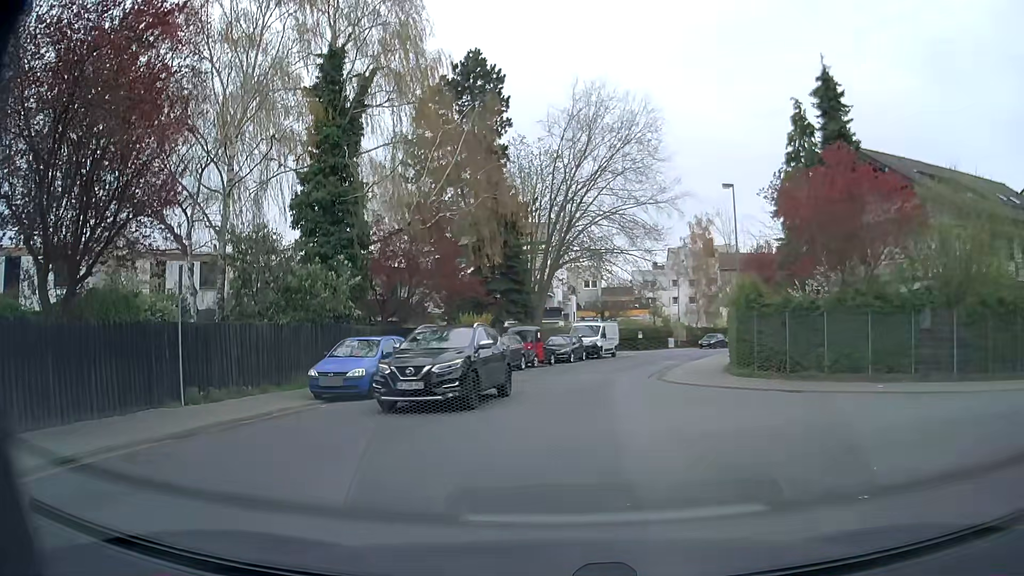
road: residential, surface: asphalt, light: Day
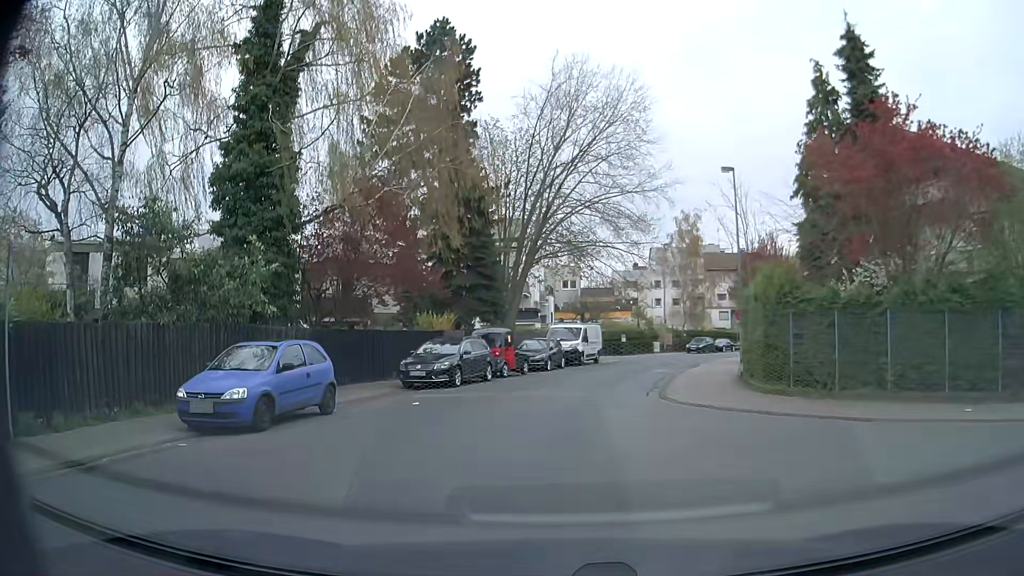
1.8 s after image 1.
(0.0, +5.1) m; +1°
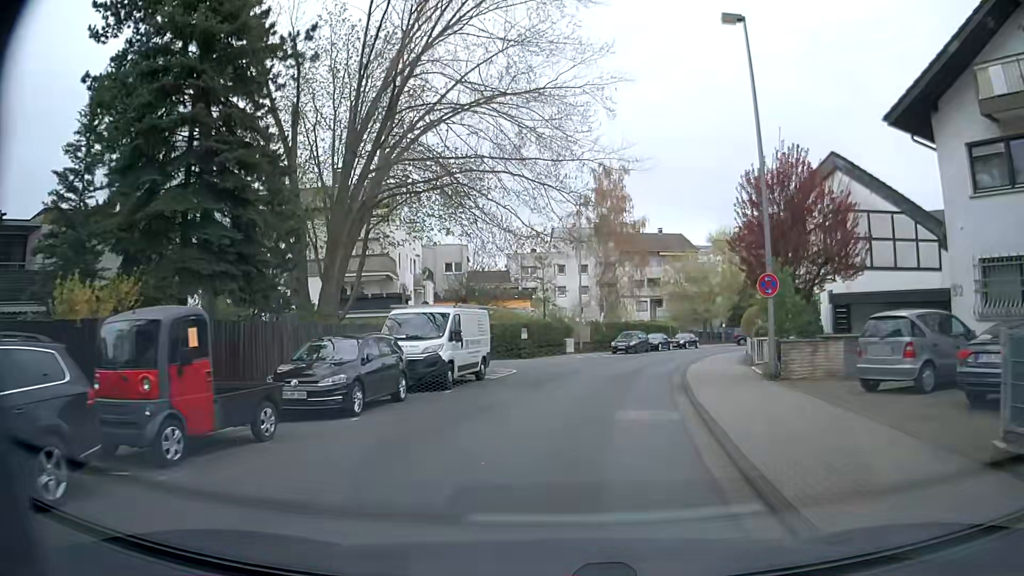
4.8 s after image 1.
(+1.1, +18.1) m; +9°
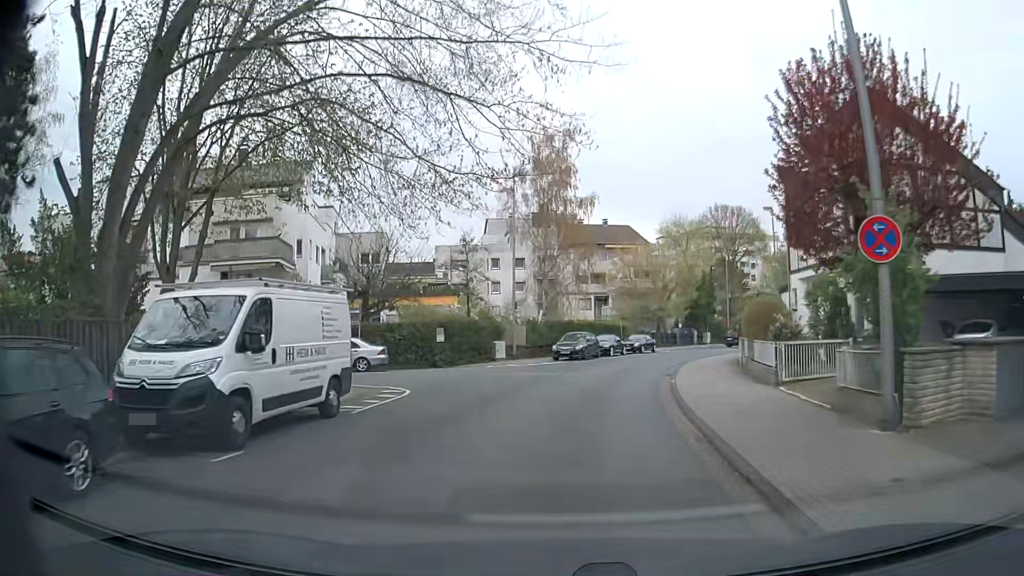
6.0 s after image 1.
(+0.5, +9.1) m; +5°
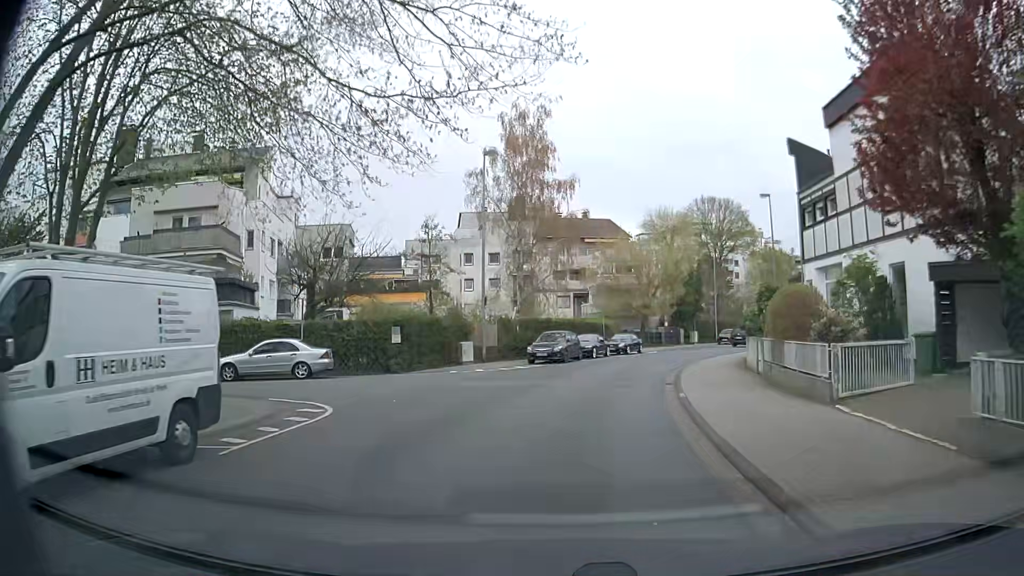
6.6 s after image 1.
(+0.1, +4.5) m; +1°
(0, +10) (+2, +20) (+4, +30) (+8, +39) (+13, +48) (+18, +56) (+23, +65) (+30, +72) (+36, +80) (+43, +87) m
